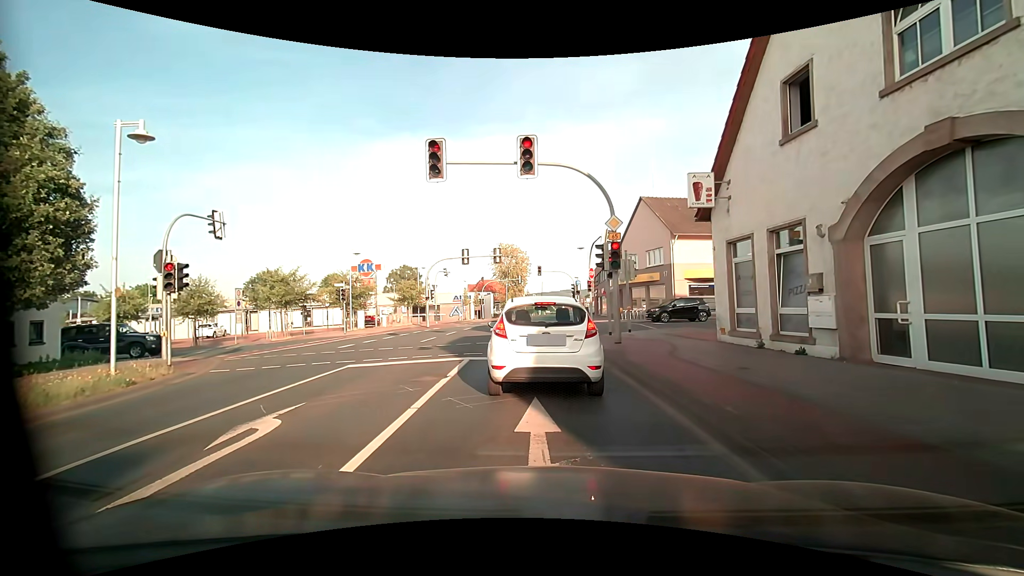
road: primary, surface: asphalt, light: Day
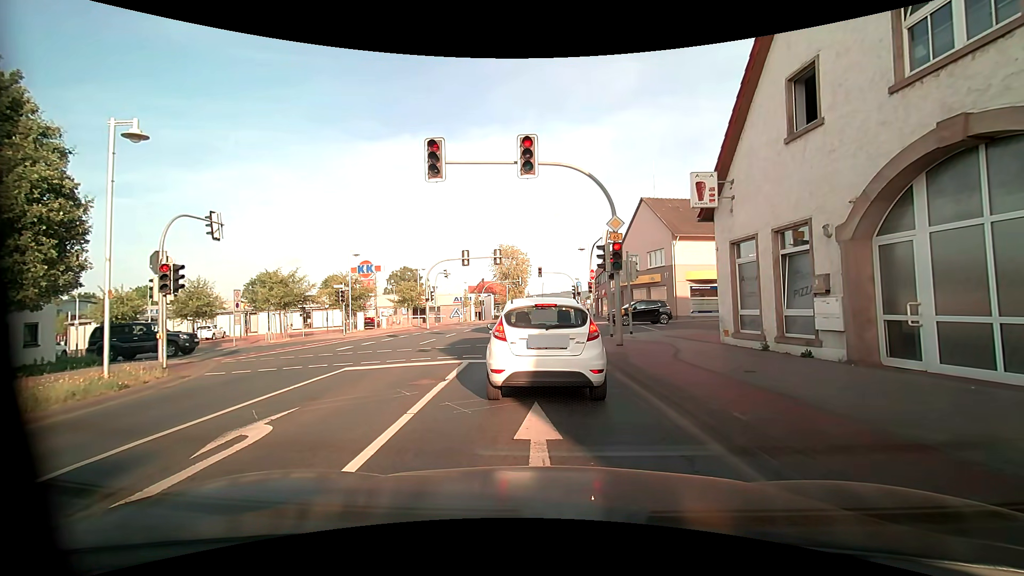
(0.0, +0.3) m; 0°
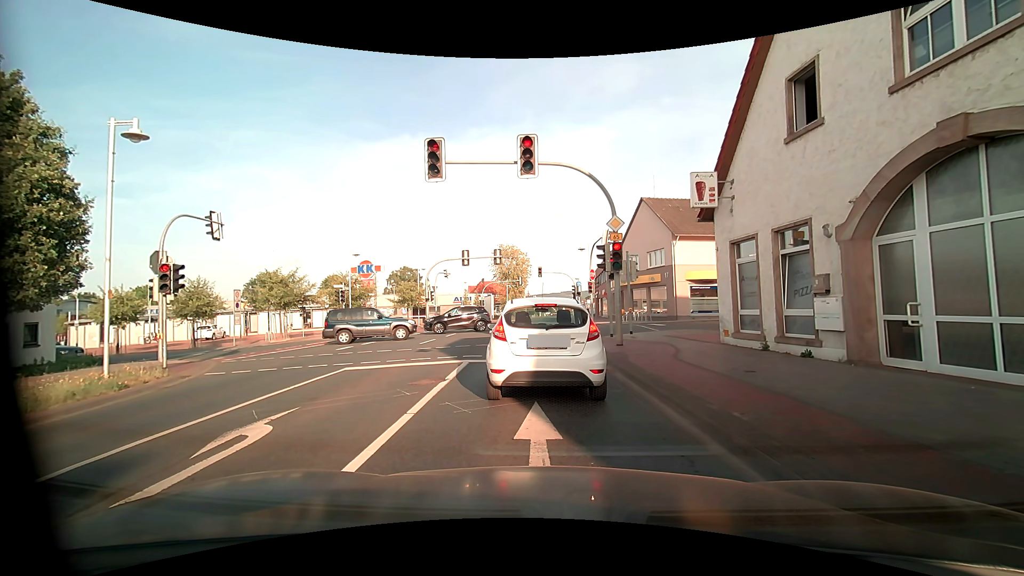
(0.0, 0.0) m; 0°
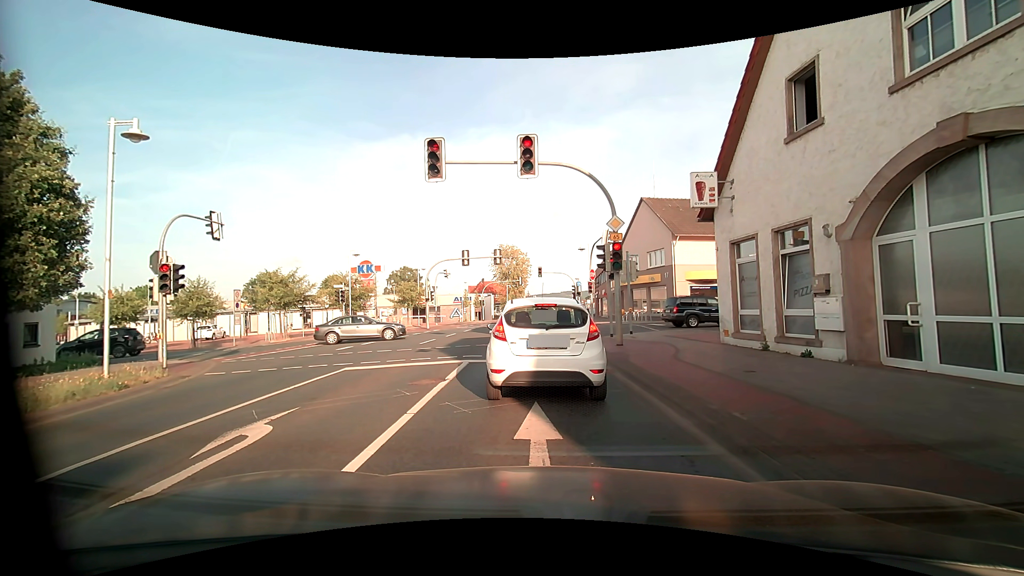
(0.0, 0.0) m; 0°
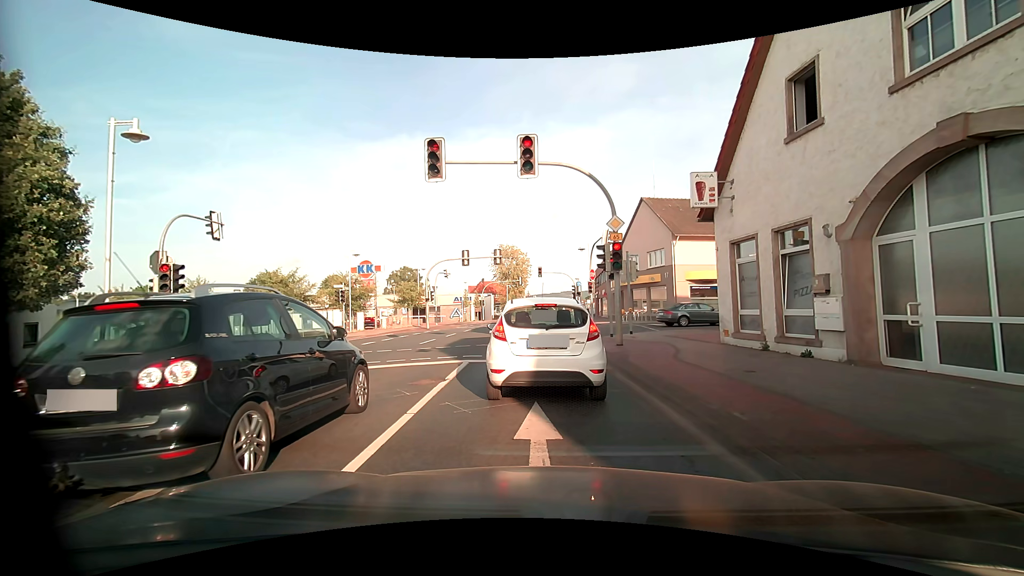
(0.0, 0.0) m; 0°
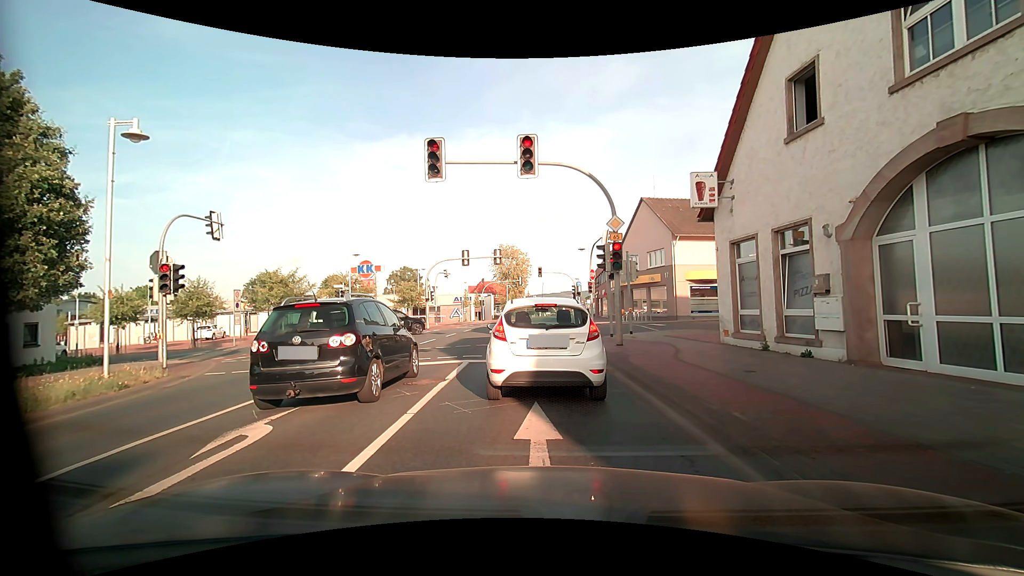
(0.0, 0.0) m; 0°
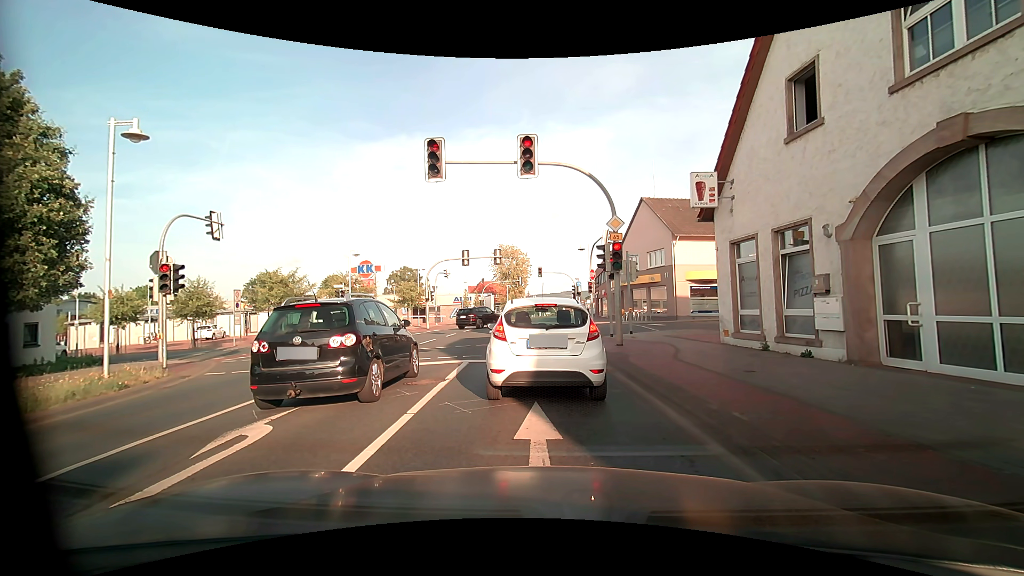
(0.0, 0.0) m; 0°
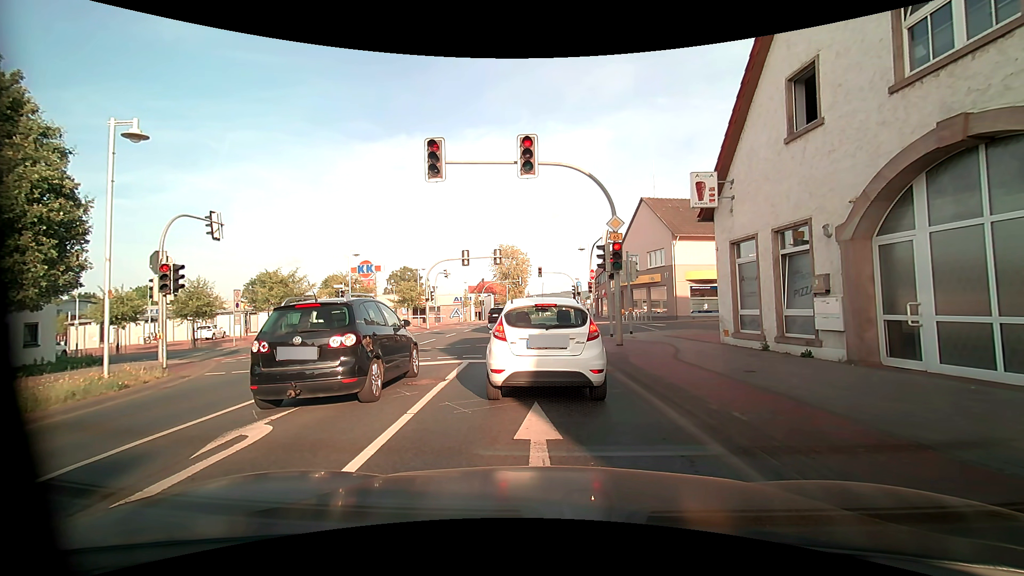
(0.0, 0.0) m; 0°
